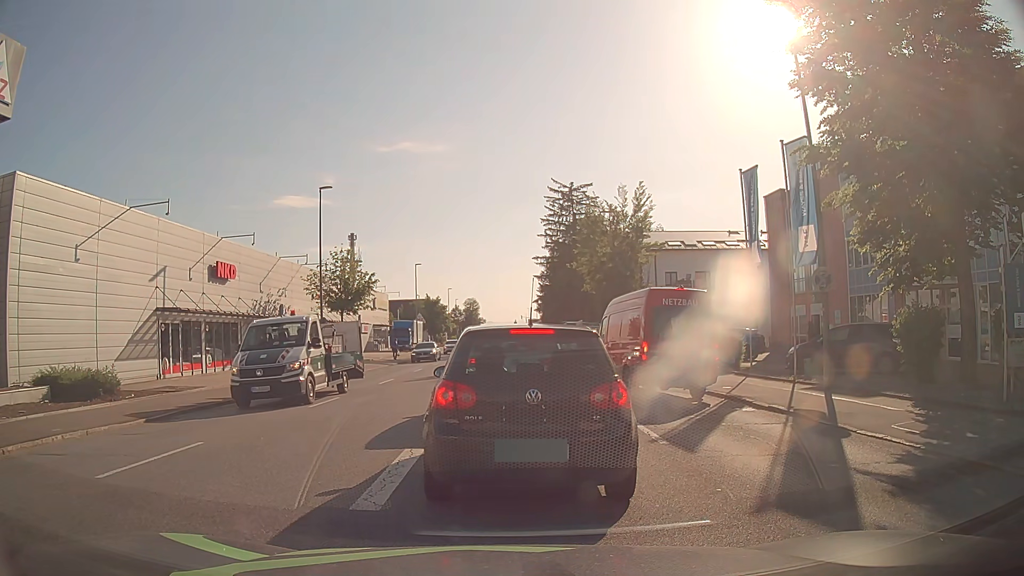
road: tertiary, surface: asphalt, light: Day
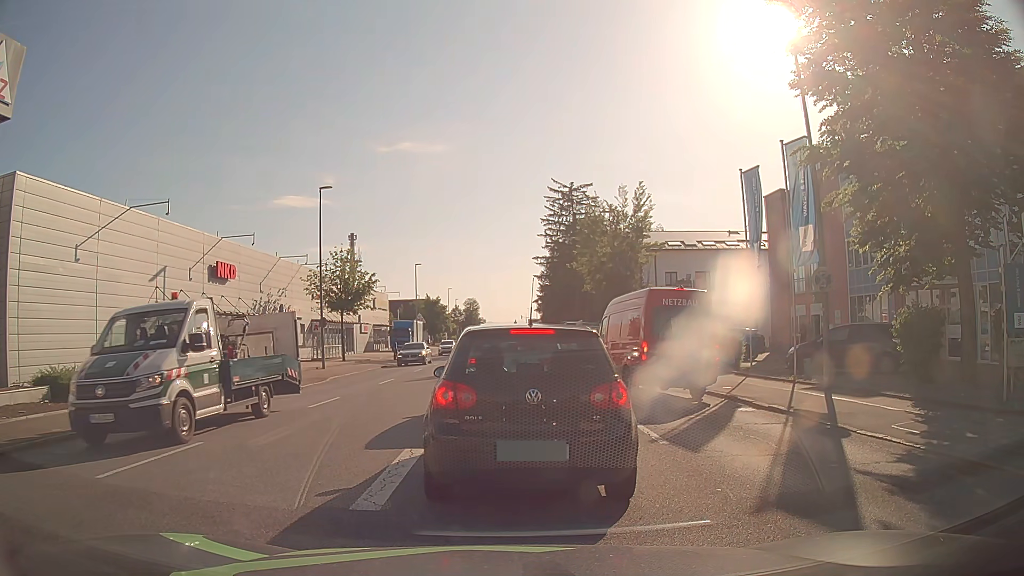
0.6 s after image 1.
(0.0, 0.0) m; 0°
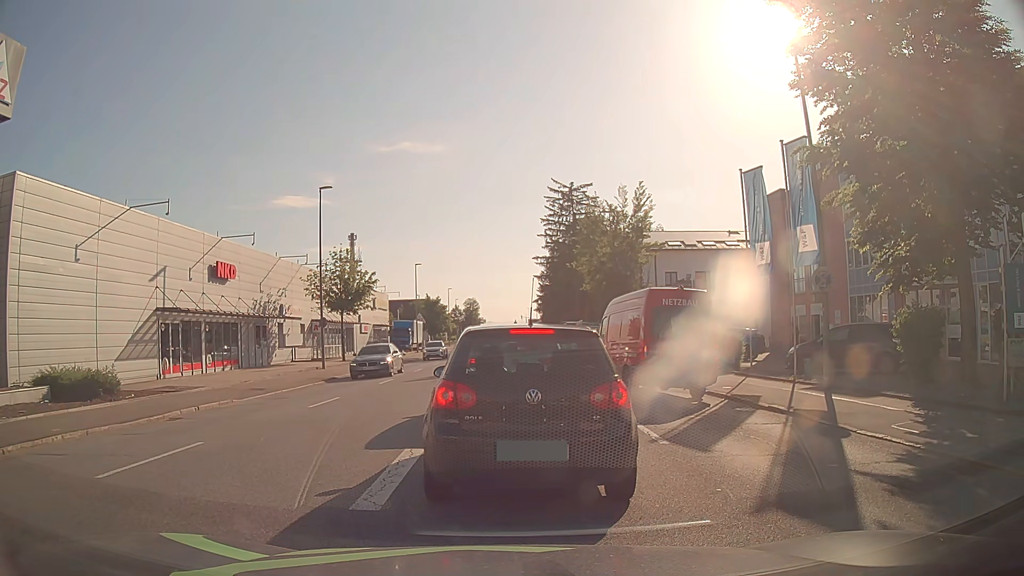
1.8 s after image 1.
(0.0, 0.0) m; 0°
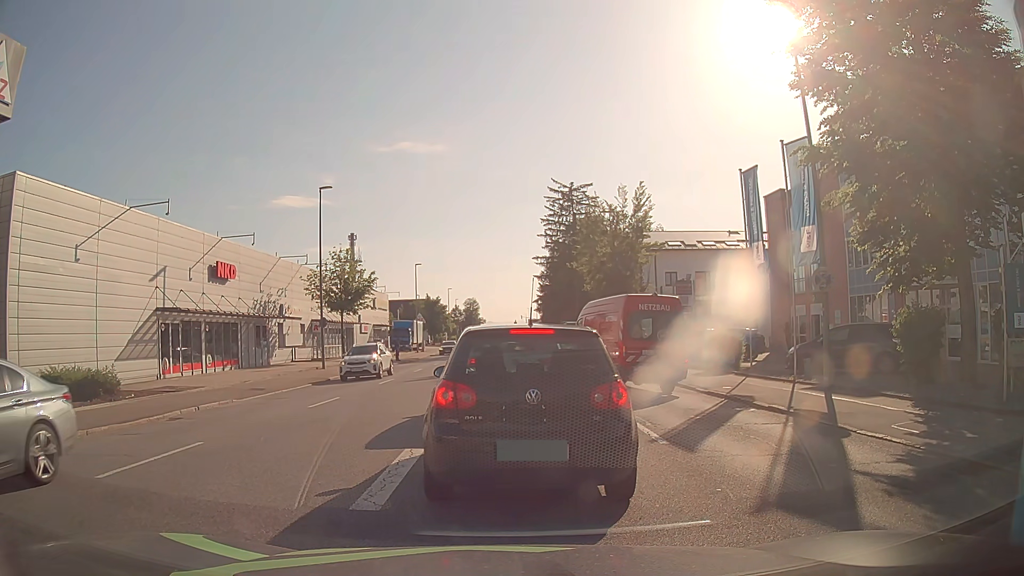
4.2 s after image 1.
(0.0, 0.0) m; 0°
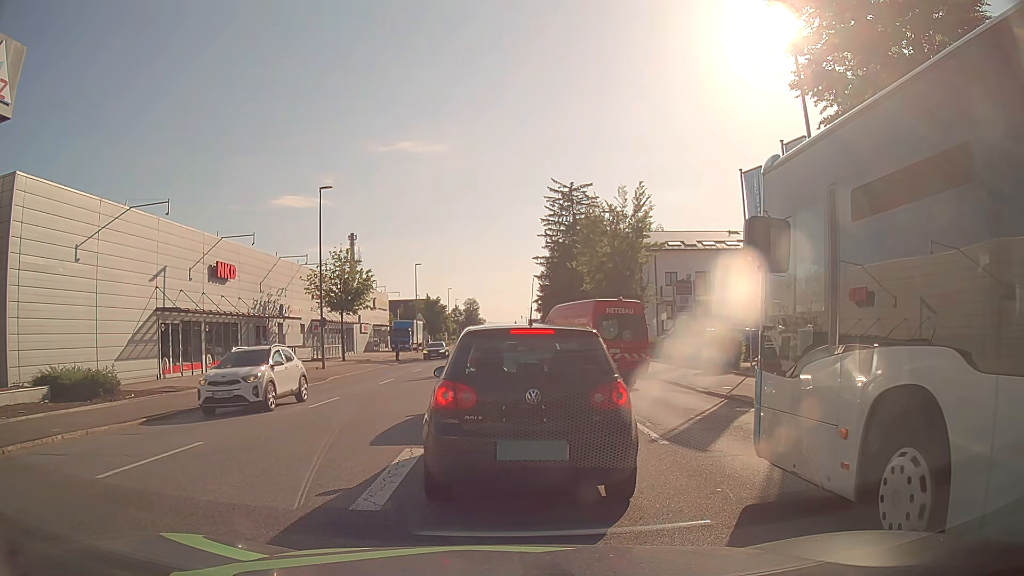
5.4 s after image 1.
(0.0, 0.0) m; 0°
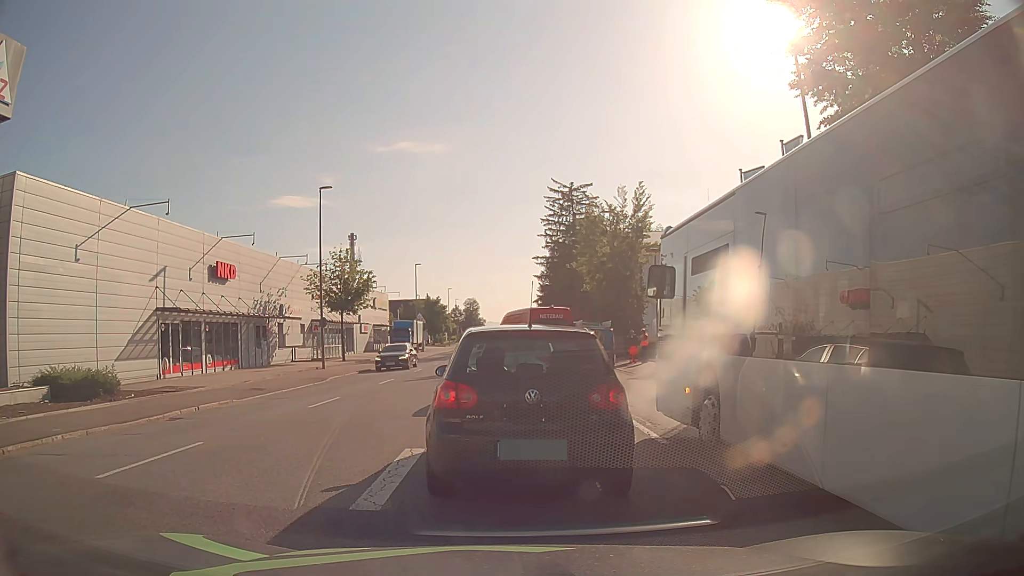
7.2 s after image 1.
(0.0, 0.0) m; 0°
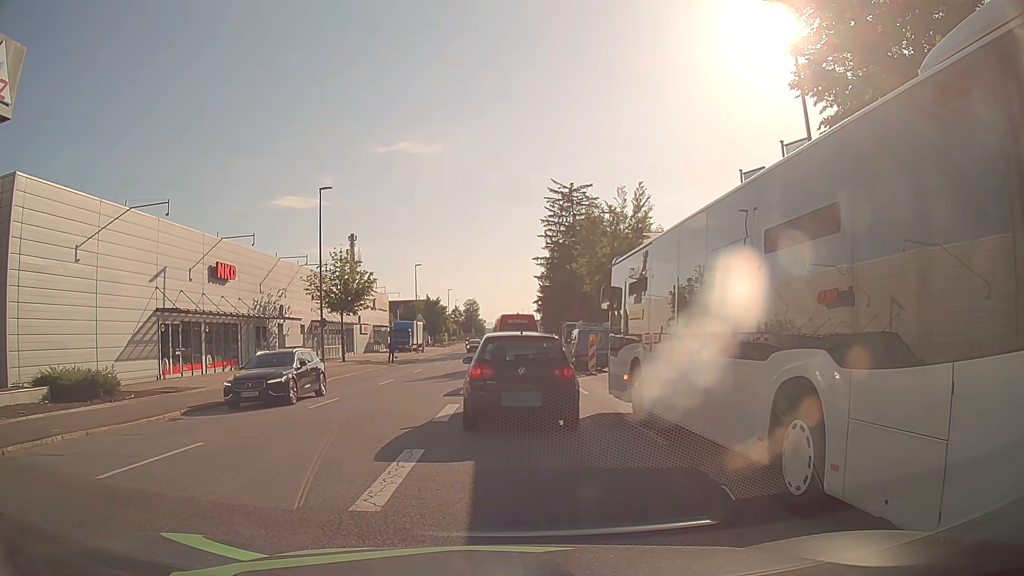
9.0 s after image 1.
(0.0, 0.0) m; 0°
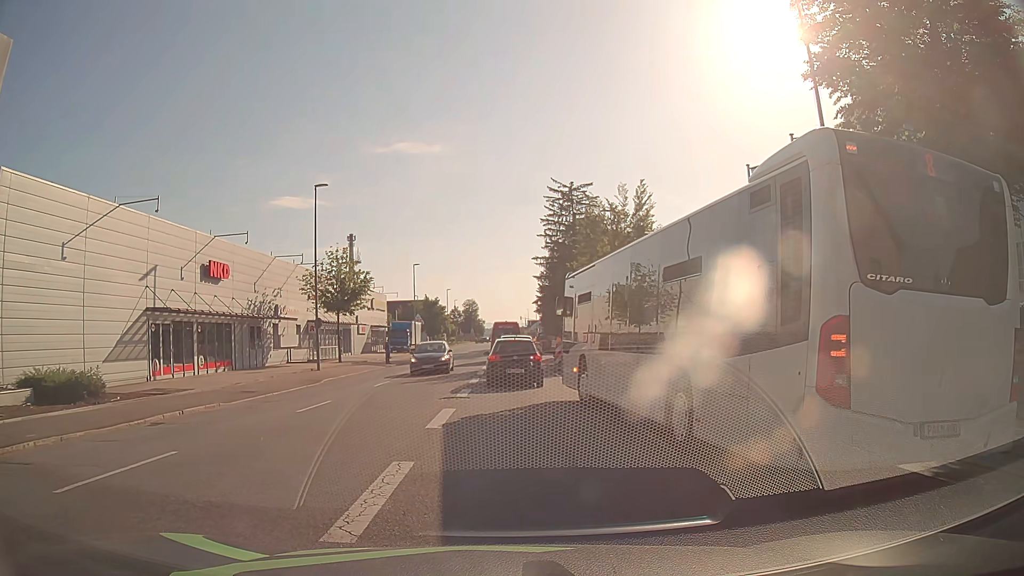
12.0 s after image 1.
(0.0, +0.8) m; 0°
(0, +10) (0, +20) (0, +30) (-1, +40) (-1, +50) (-1, +60) (-2, +70) (-2, +80) (-2, +90) (-2, +100) m
